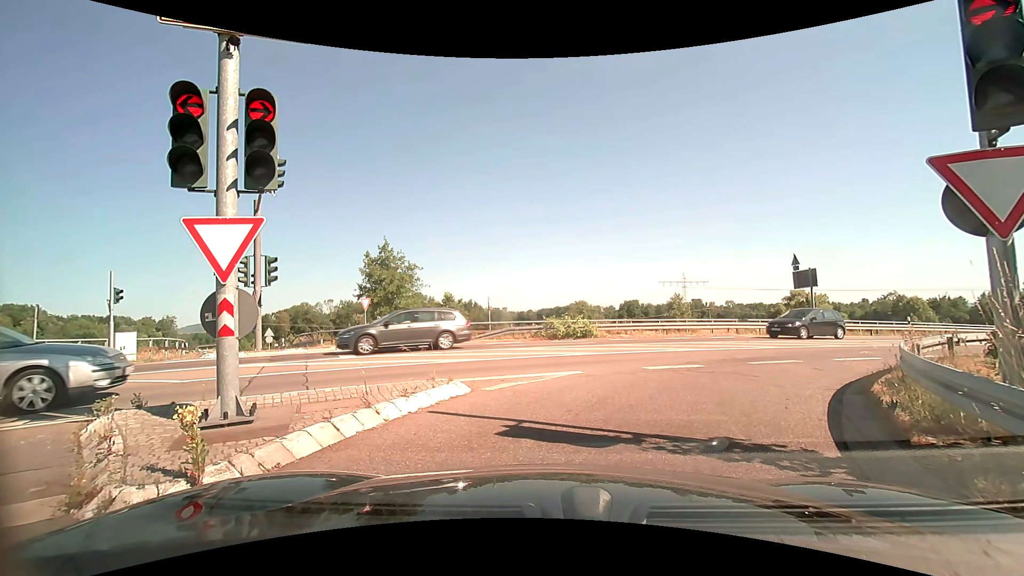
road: trunk_link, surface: asphalt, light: Day
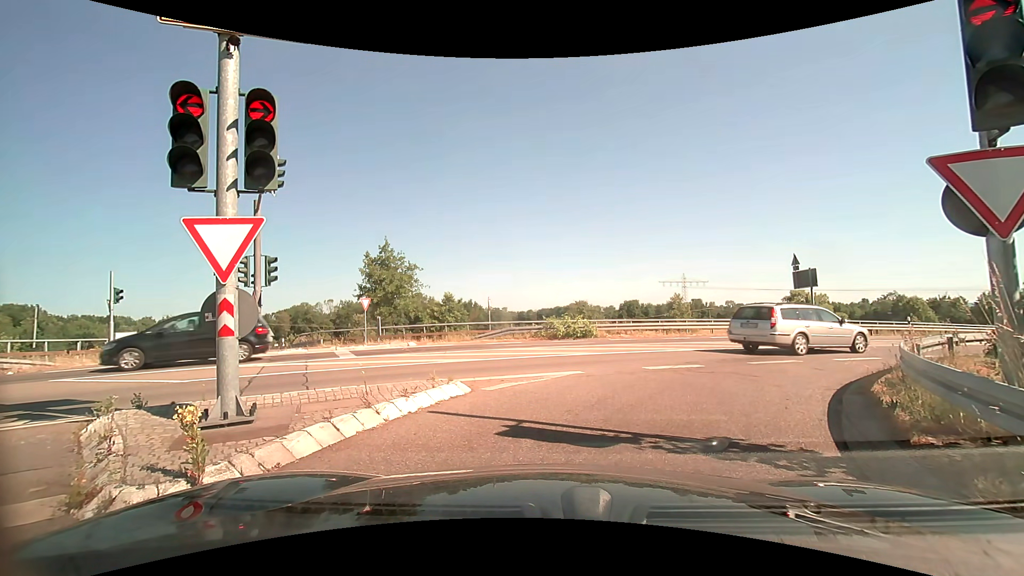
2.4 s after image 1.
(0.0, 0.0) m; 0°
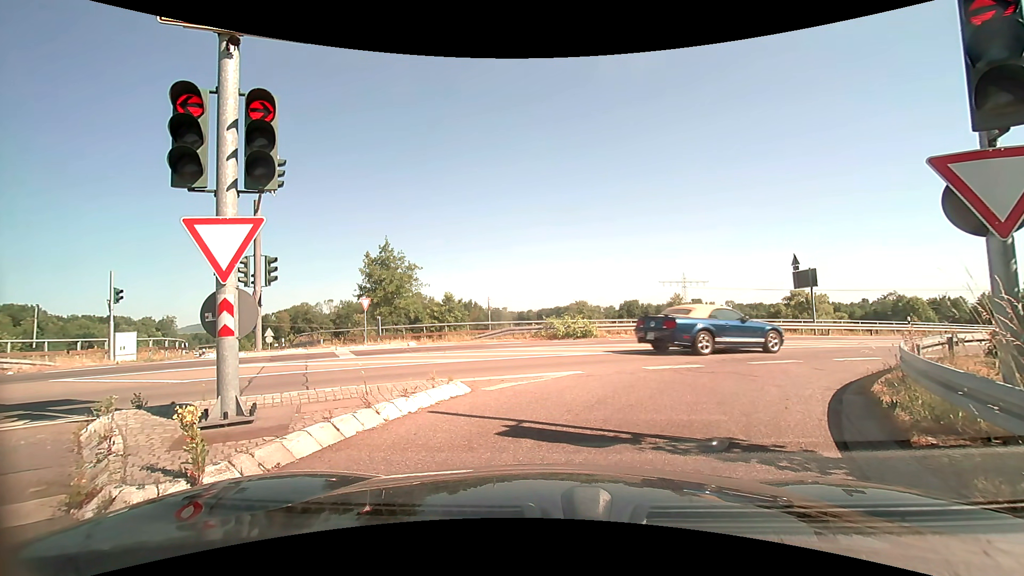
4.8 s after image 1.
(0.0, 0.0) m; 0°
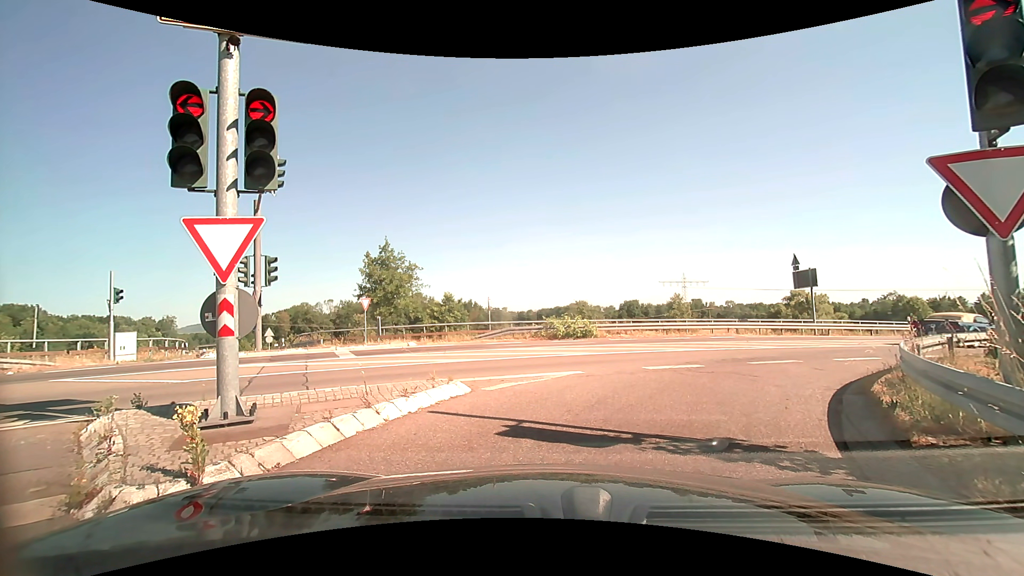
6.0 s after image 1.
(0.0, 0.0) m; 0°
